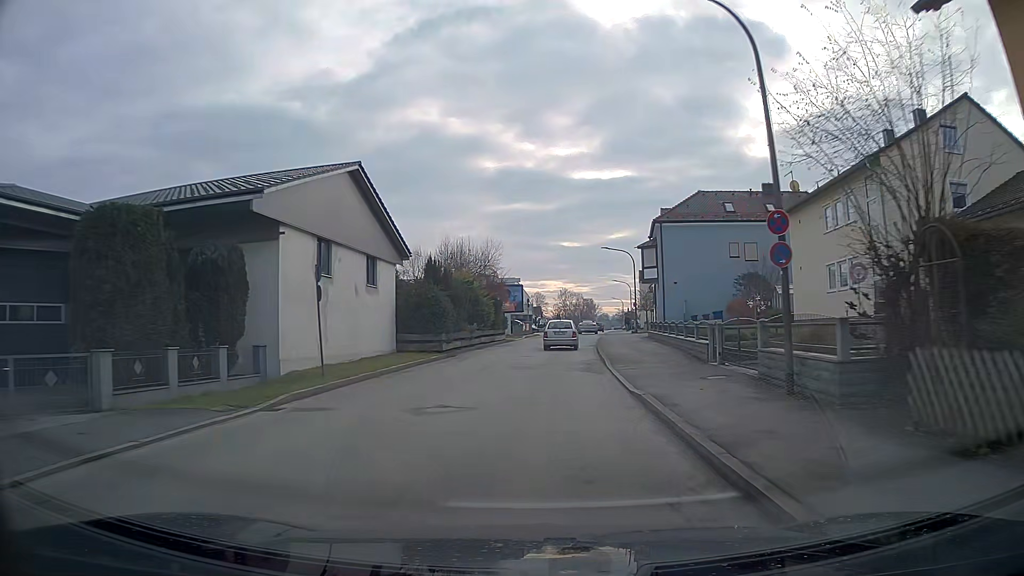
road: unclassified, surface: asphalt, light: Day
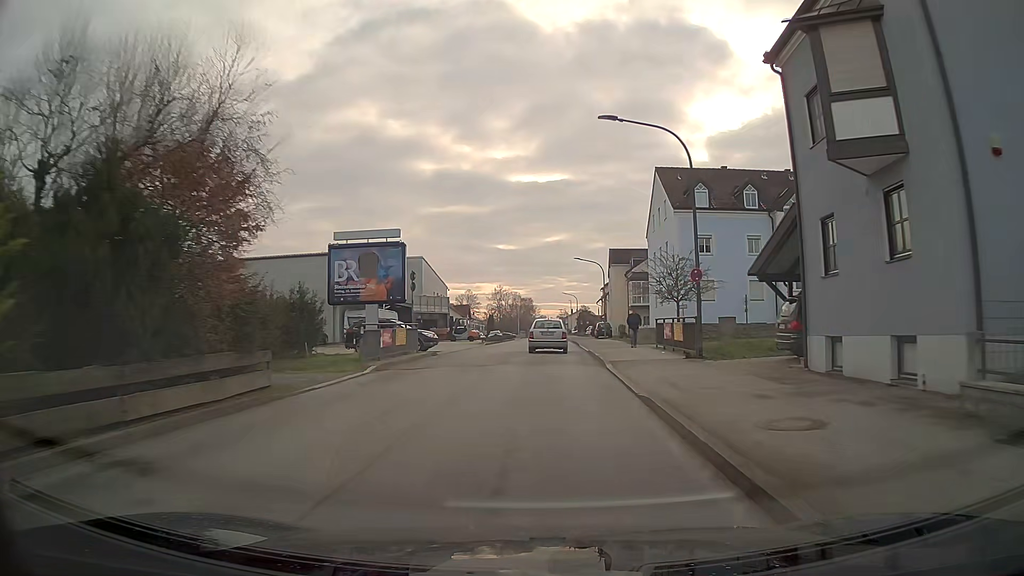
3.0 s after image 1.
(+1.3, +37.4) m; +5°
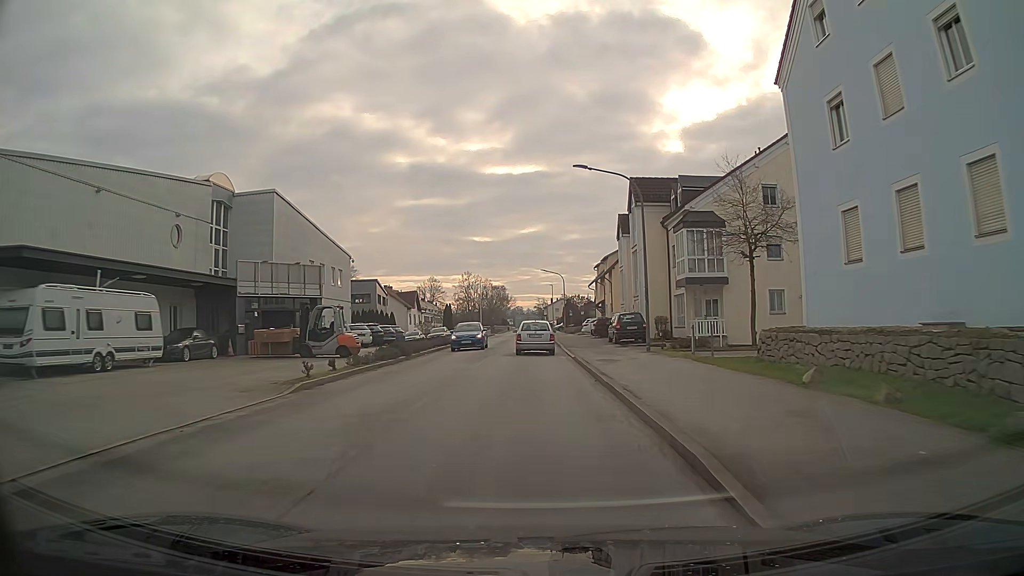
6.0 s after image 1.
(+0.7, +35.2) m; +1°
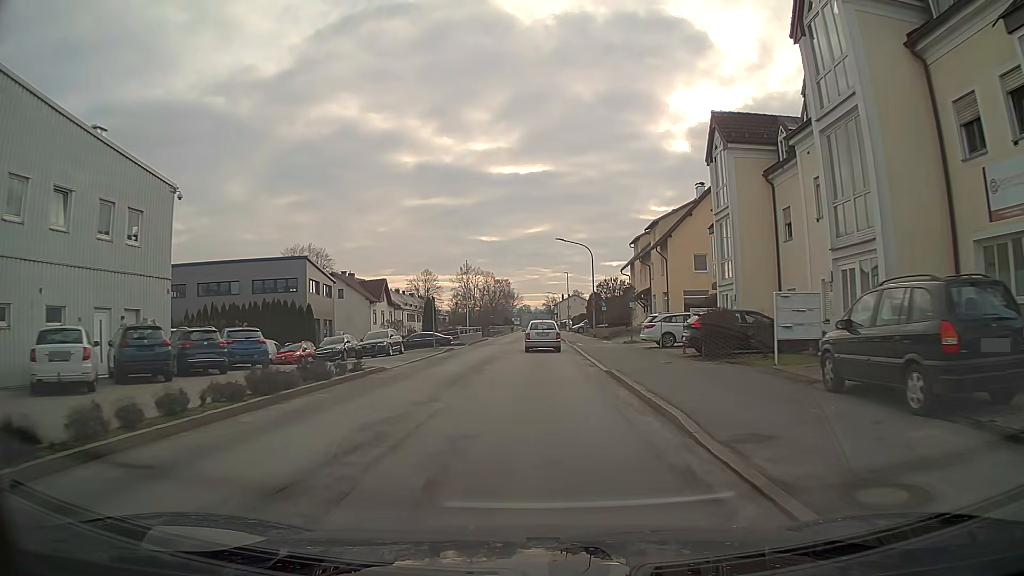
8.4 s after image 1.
(-0.2, +28.0) m; -1°
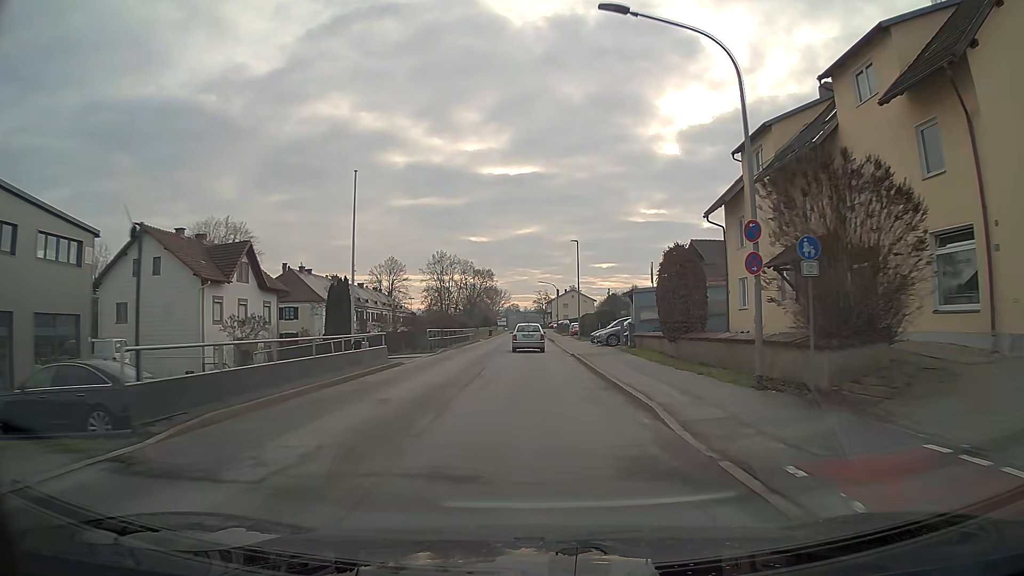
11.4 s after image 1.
(+0.2, +37.4) m; +1°
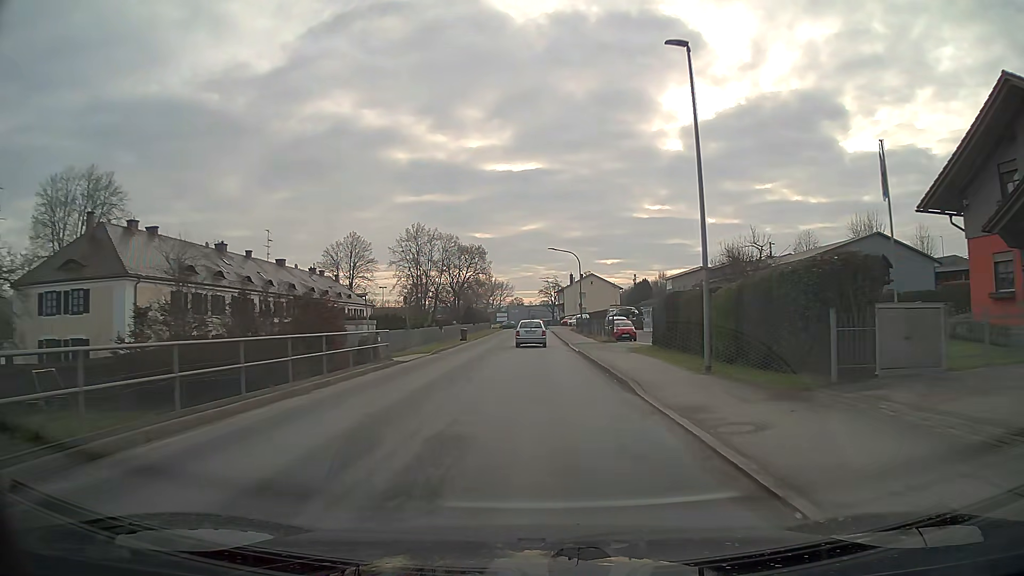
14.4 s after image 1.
(-0.2, +39.6) m; 0°
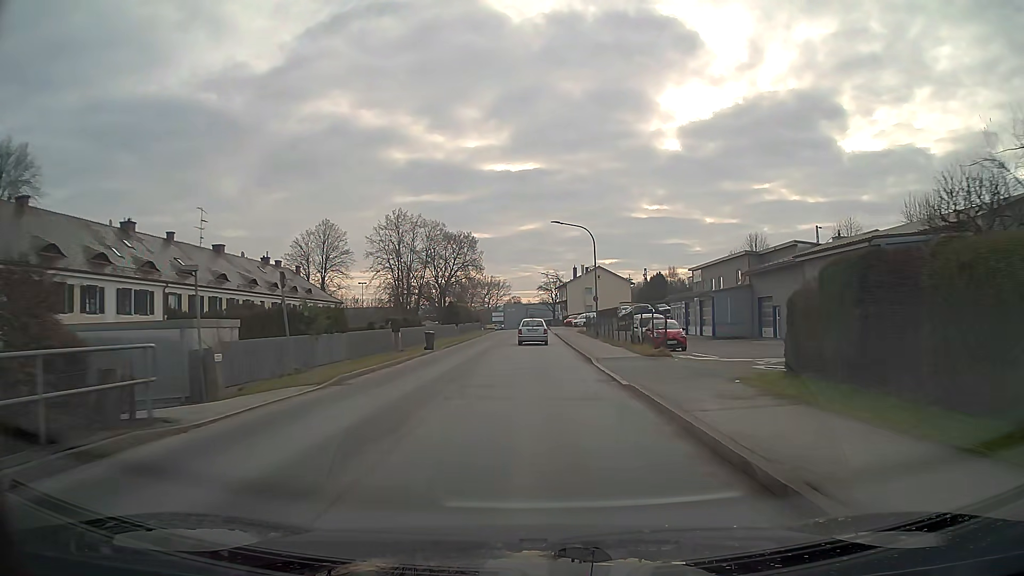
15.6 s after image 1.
(0.0, +15.8) m; 0°
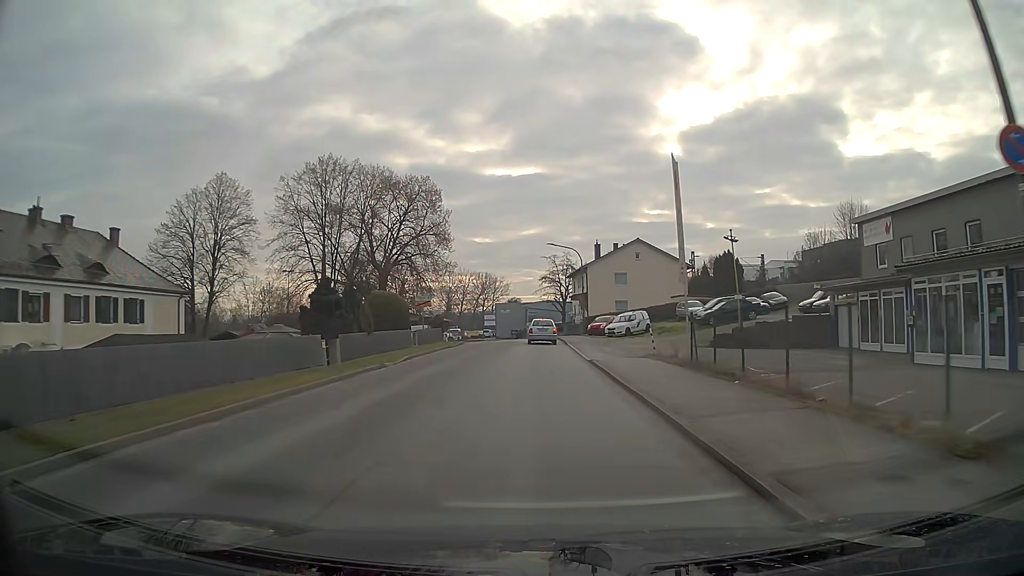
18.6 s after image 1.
(0.0, +39.1) m; 0°
